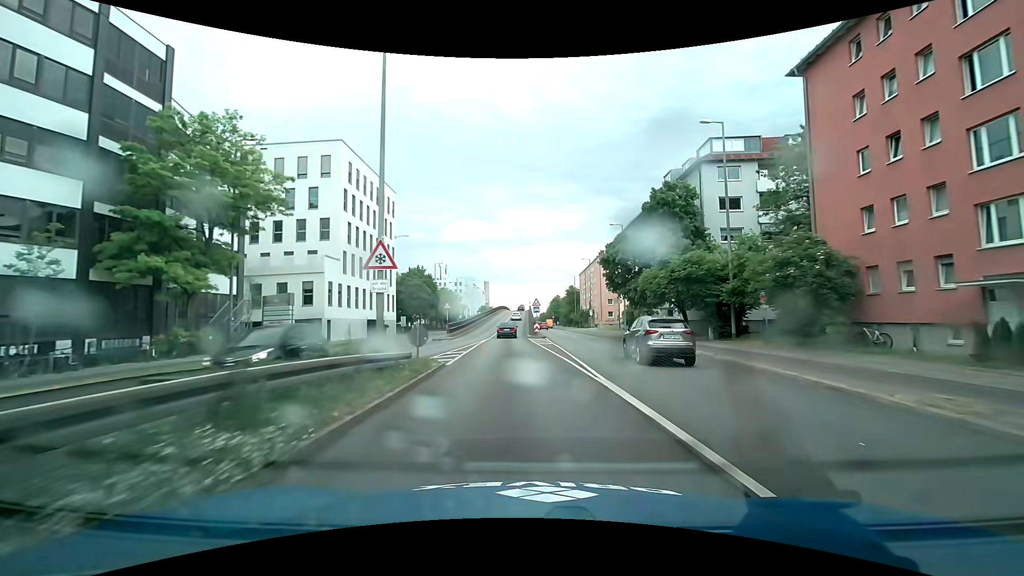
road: primary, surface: asphalt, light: Day
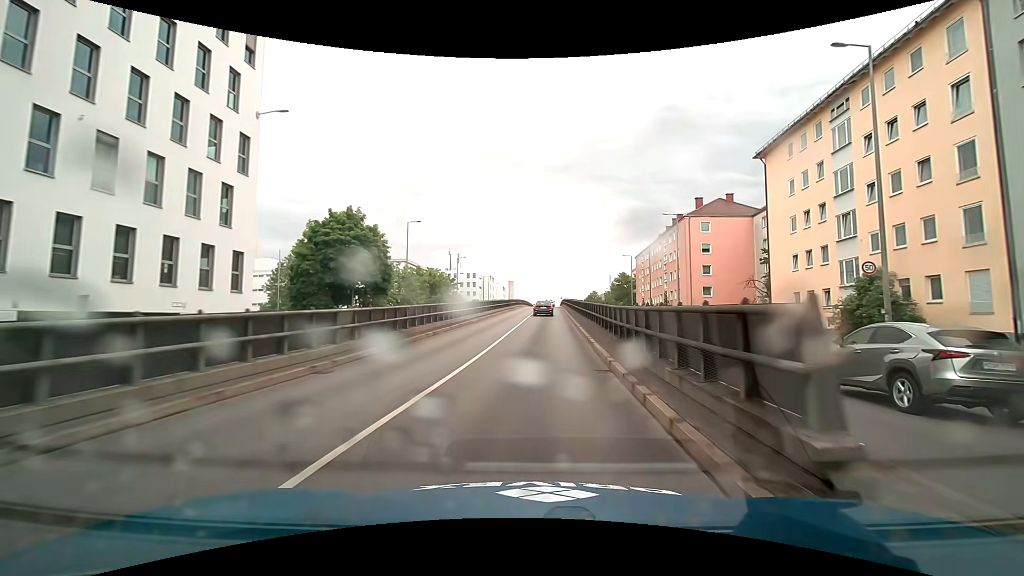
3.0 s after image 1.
(-1.8, +45.5) m; -3°
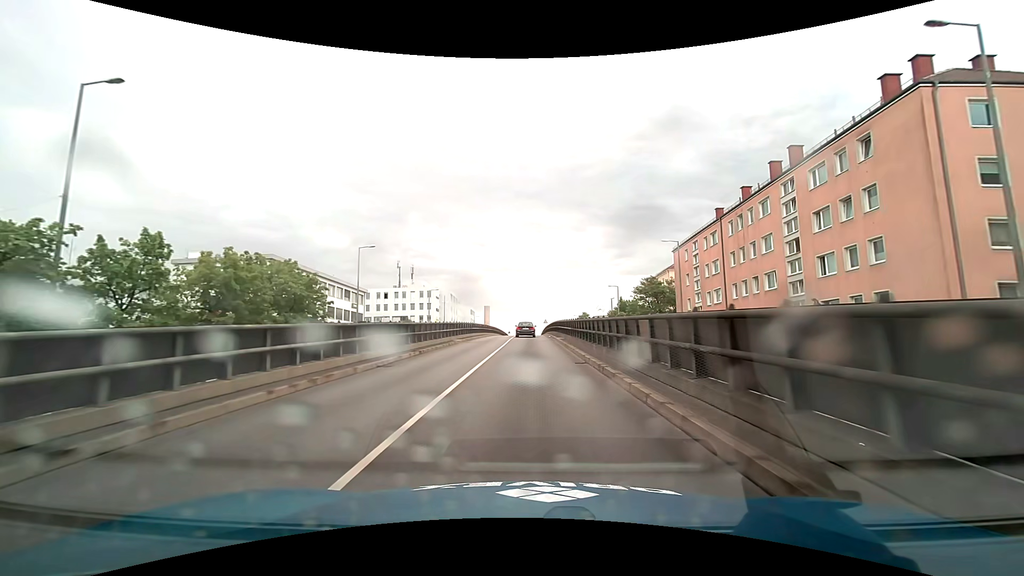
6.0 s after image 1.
(+1.5, +44.3) m; +2°
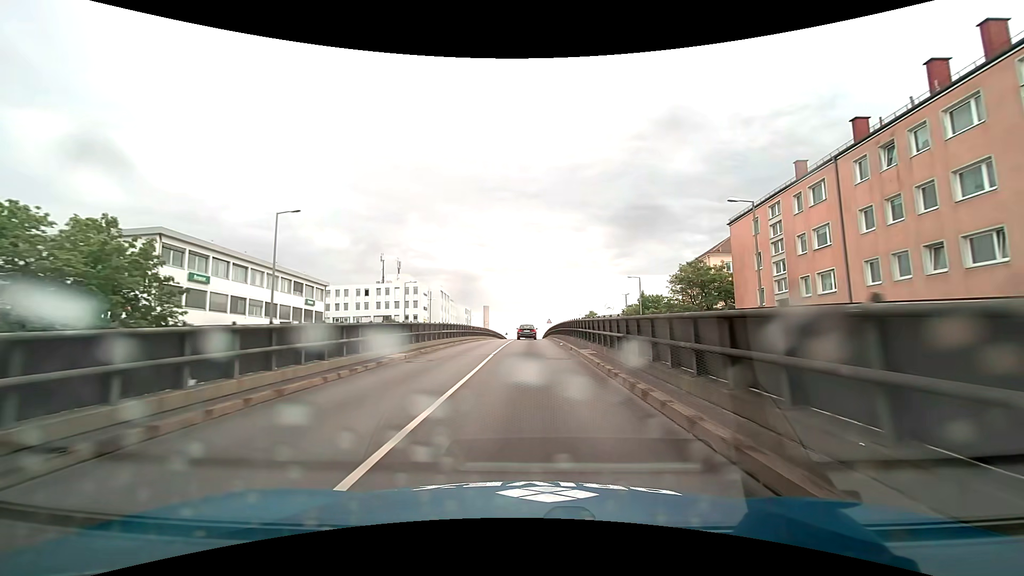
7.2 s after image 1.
(0.0, +17.4) m; 0°
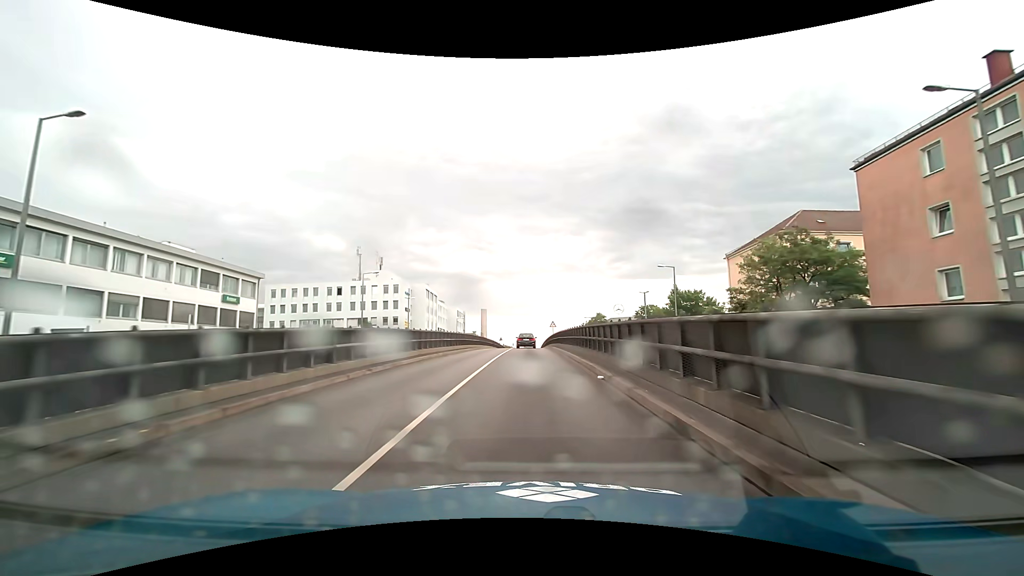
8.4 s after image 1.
(+0.1, +17.6) m; 0°
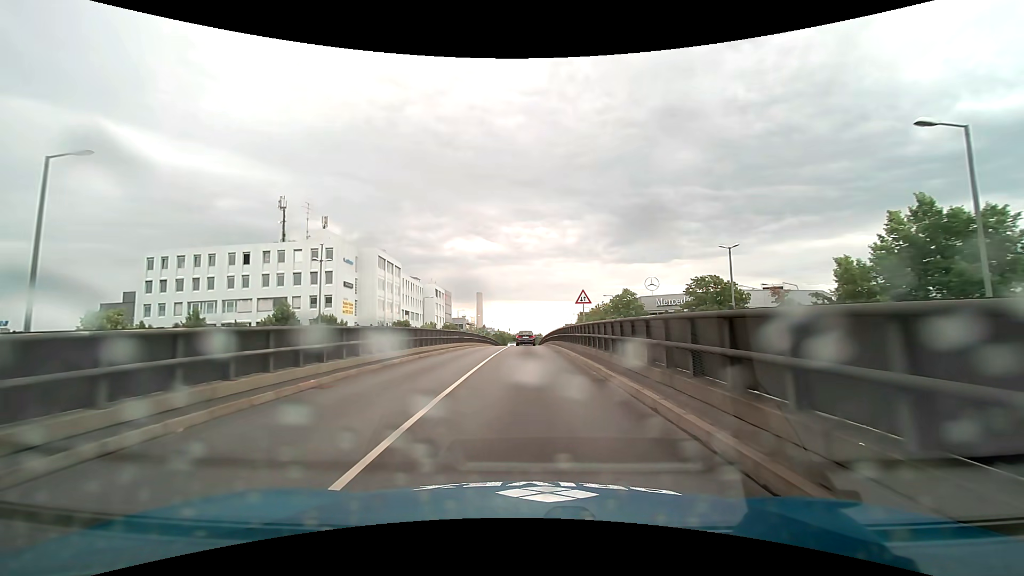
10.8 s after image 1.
(-0.1, +35.8) m; 0°
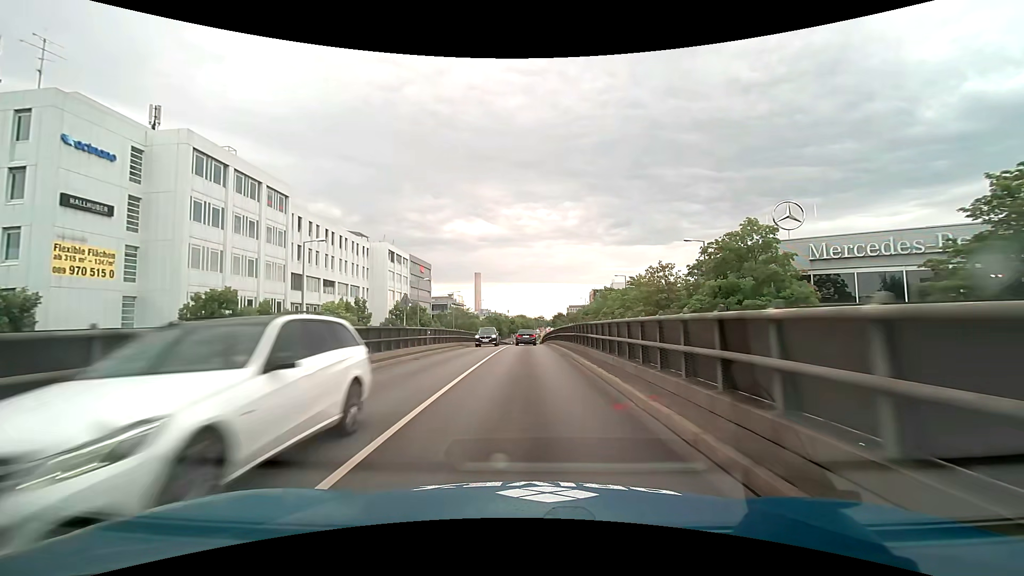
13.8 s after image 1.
(-0.2, +46.1) m; 0°
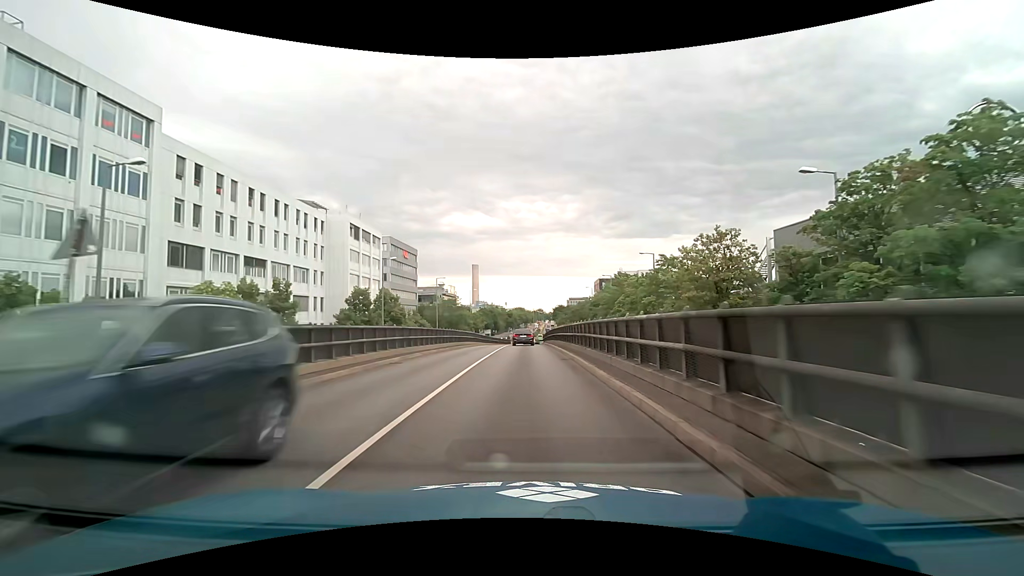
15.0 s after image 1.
(+0.1, +18.7) m; 0°
(0, +10) (0, +20) (0, +30) (0, +40) (0, +50) (0, +60) (0, +70) (0, +80) (0, +90) (+1, +100) m
